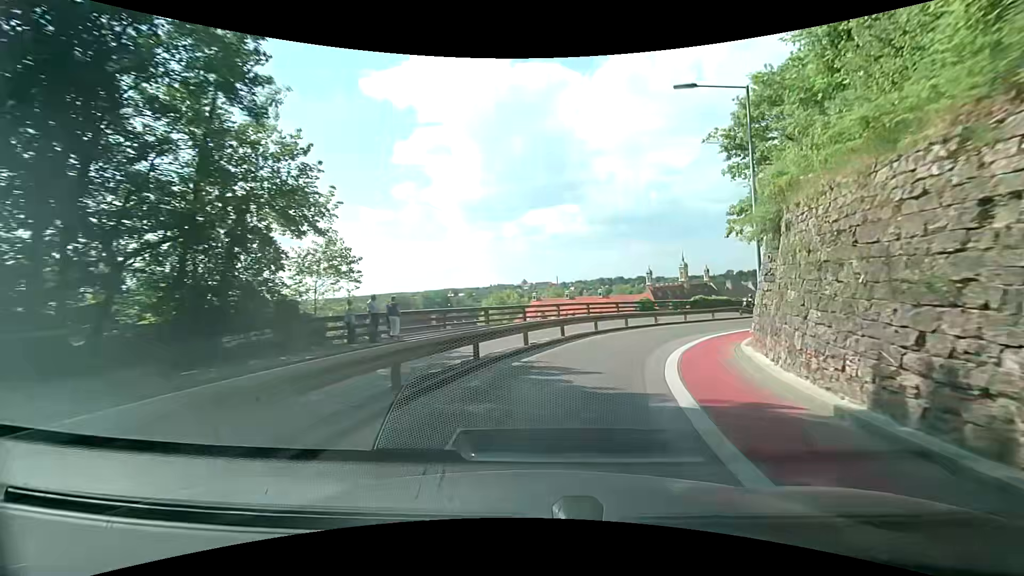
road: secondary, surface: asphalt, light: Day
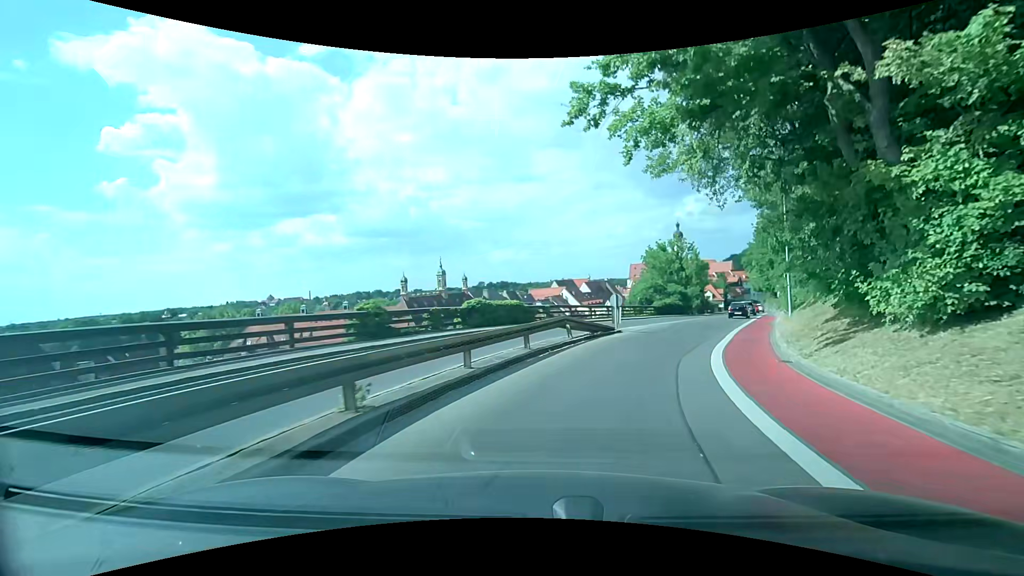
(+5.6, +23.5) m; +27°
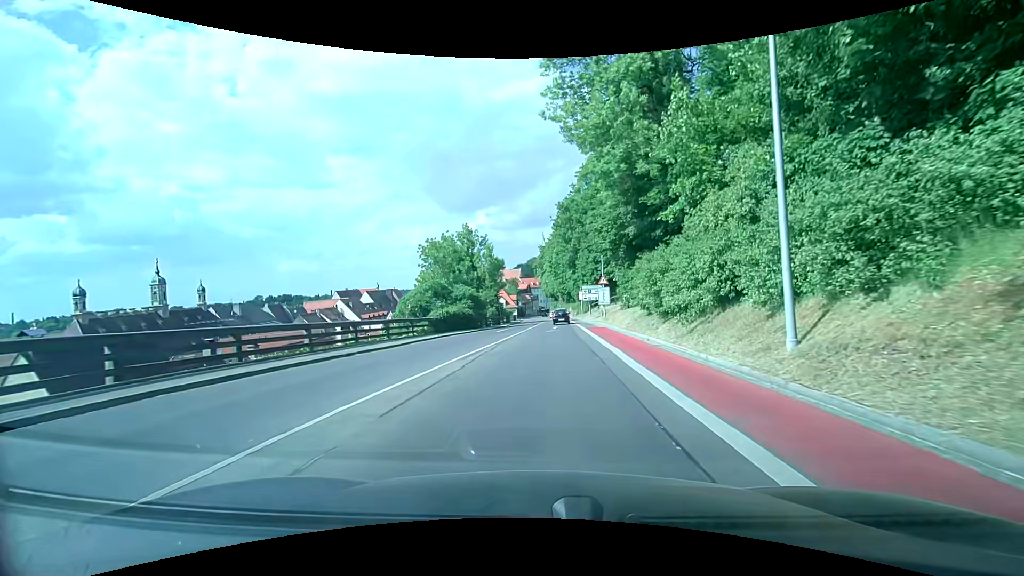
(+6.0, +22.8) m; +23°
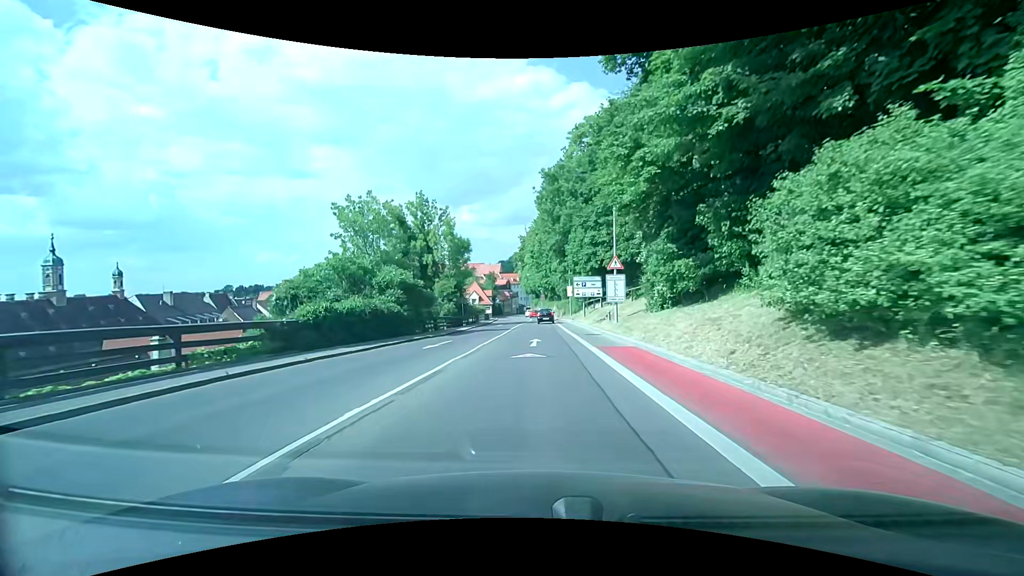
(+0.6, +17.5) m; +3°
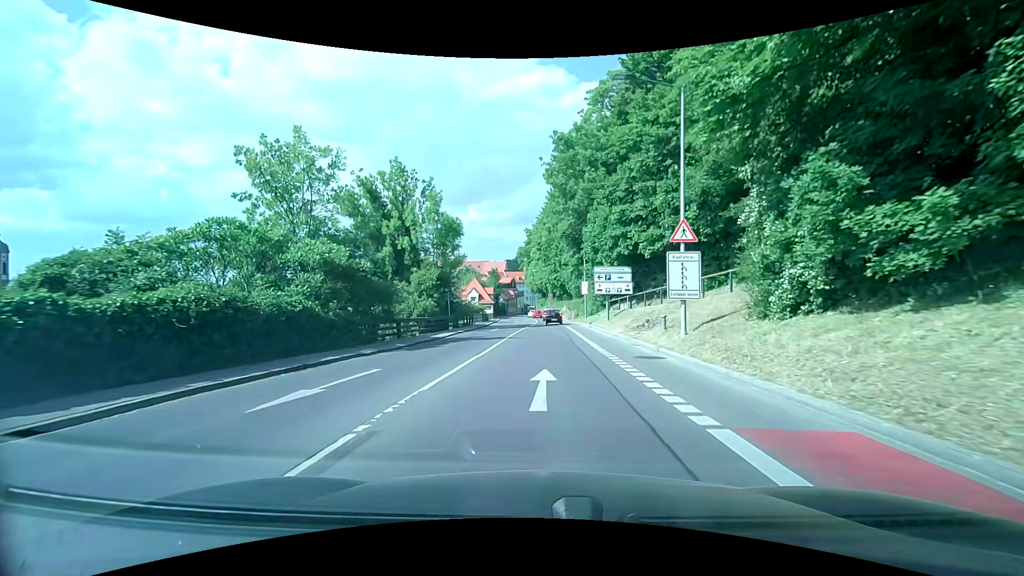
(-0.1, +11.6) m; -1°
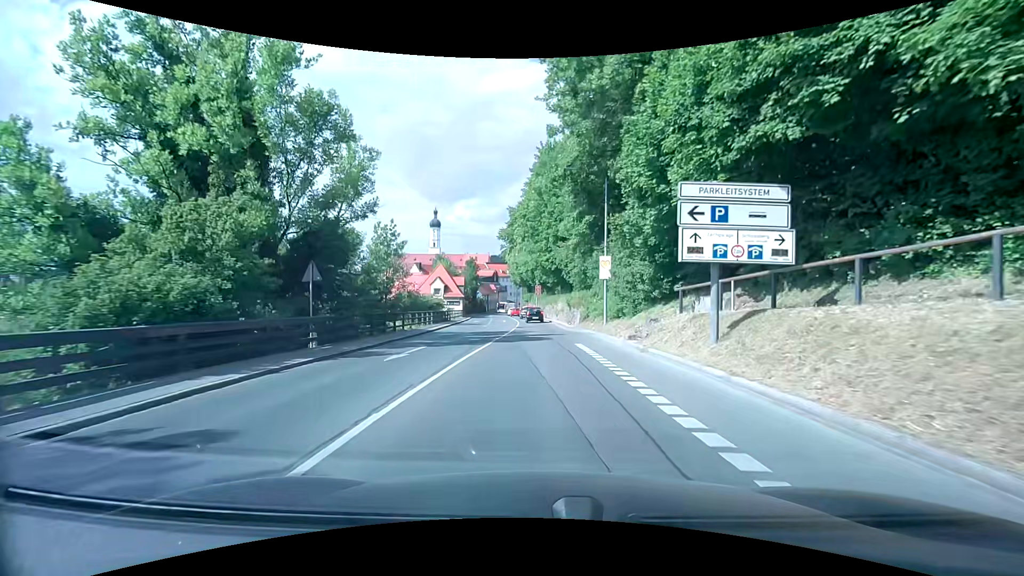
(+0.4, +22.9) m; +2°
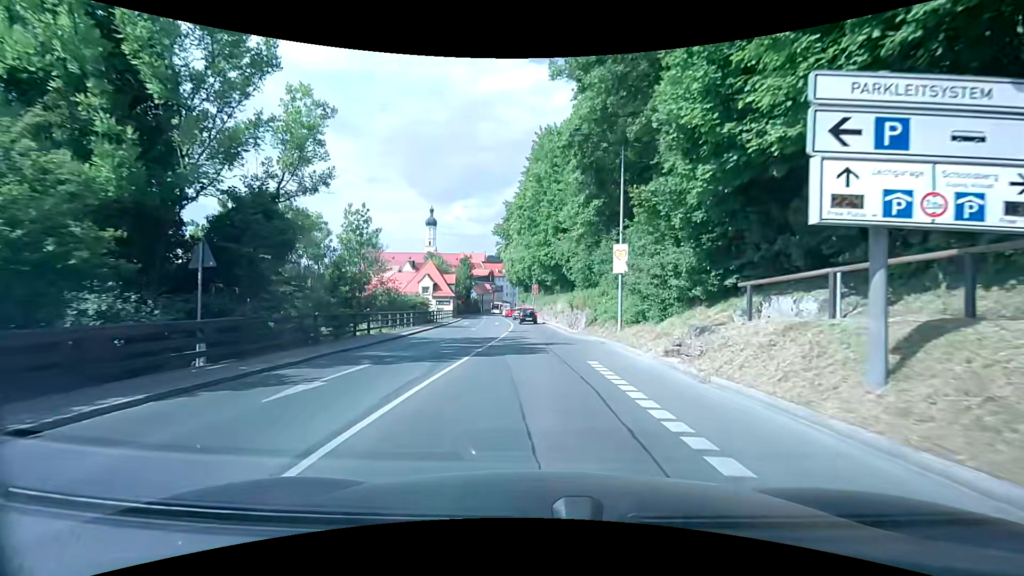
(0.0, +5.7) m; 0°
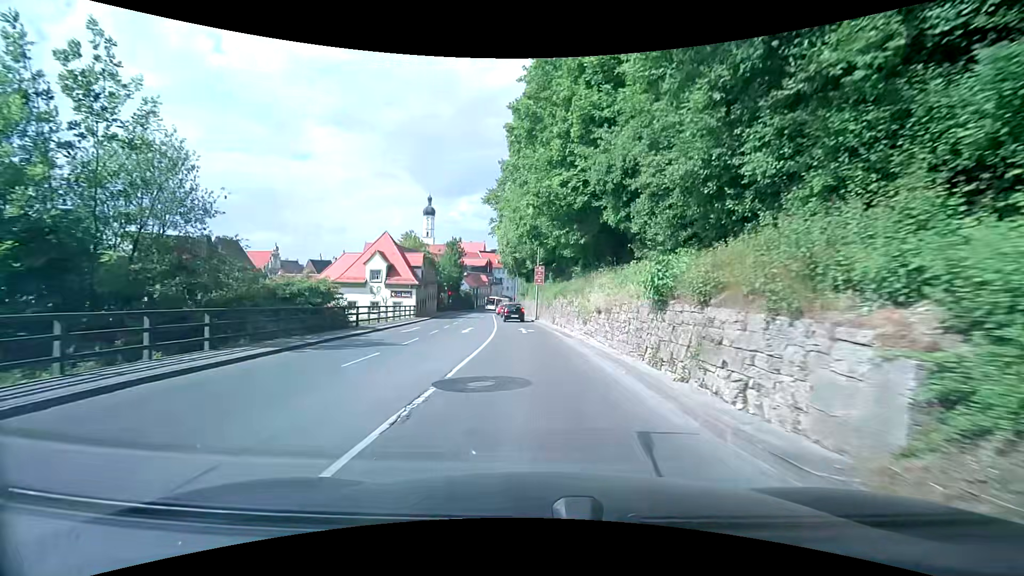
(0.0, +22.9) m; 0°
